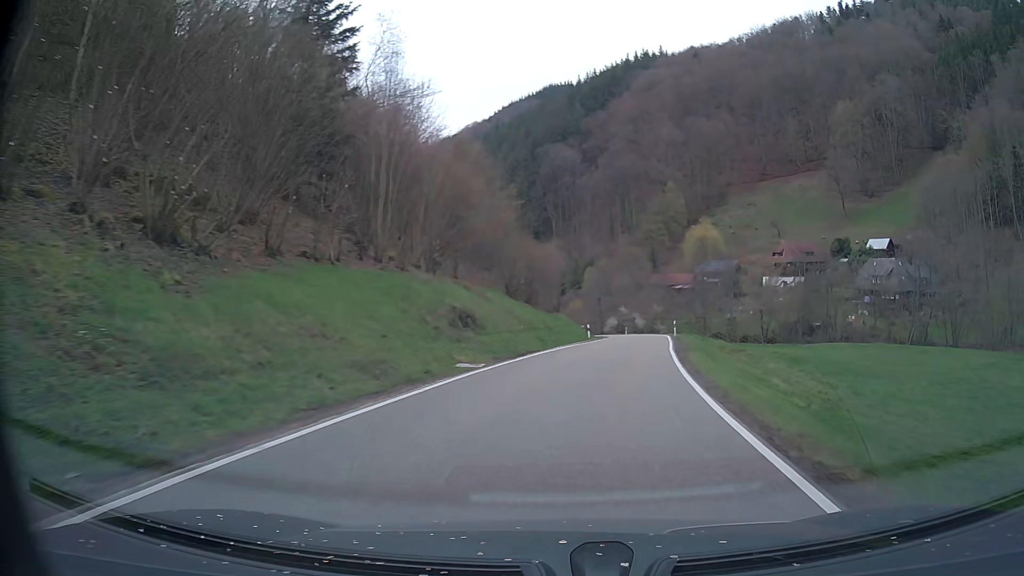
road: tertiary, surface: asphalt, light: Day
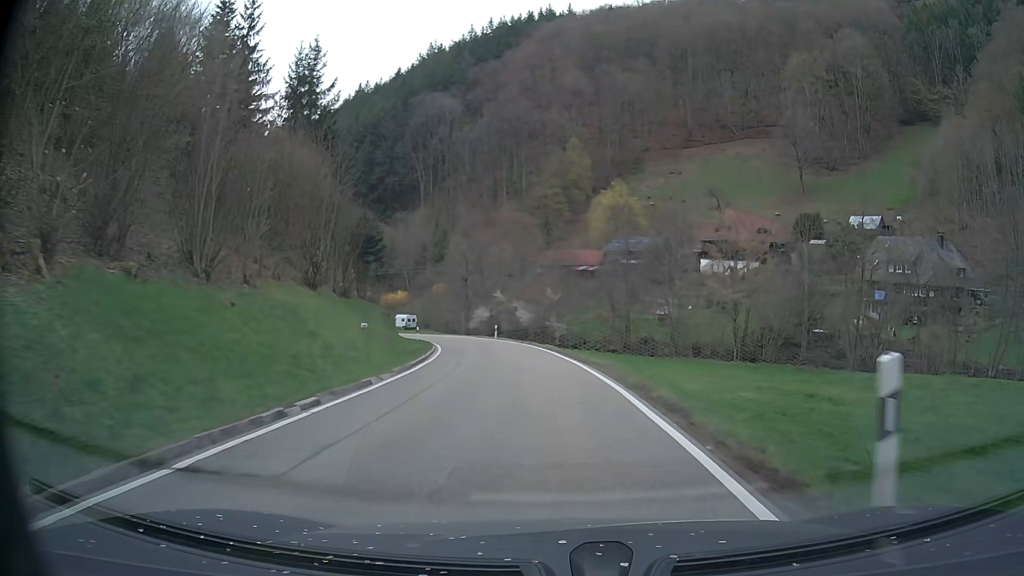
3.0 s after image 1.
(+5.8, +44.4) m; +9°
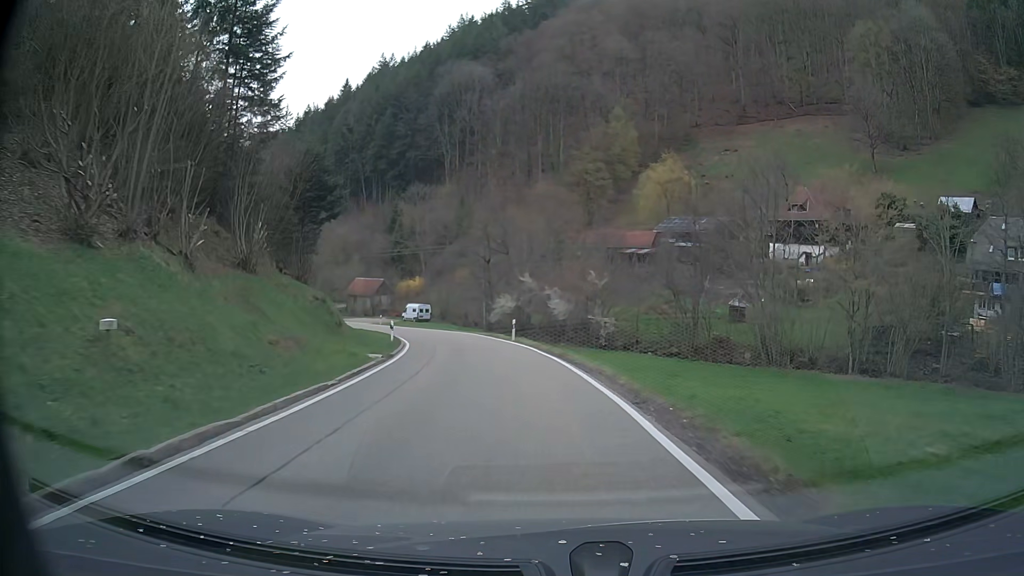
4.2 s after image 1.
(-0.4, +18.3) m; -3°
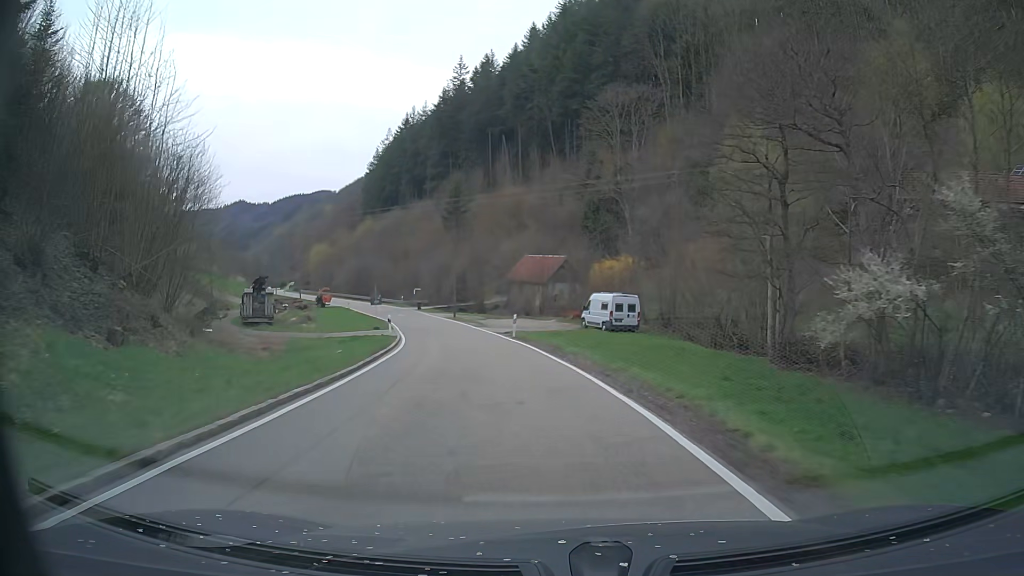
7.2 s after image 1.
(-7.0, +46.5) m; -18°
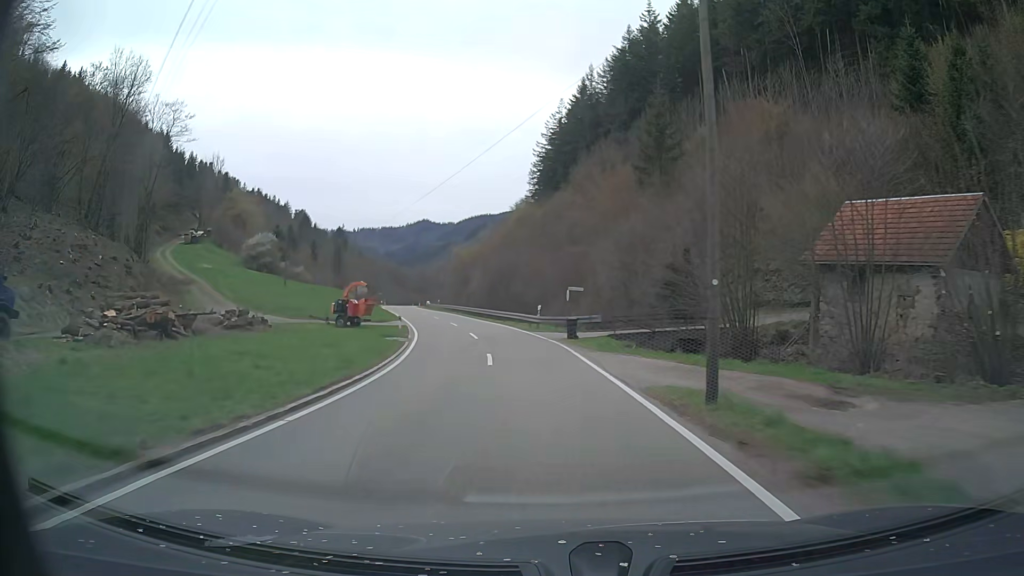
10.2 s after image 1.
(-7.8, +48.5) m; -17°
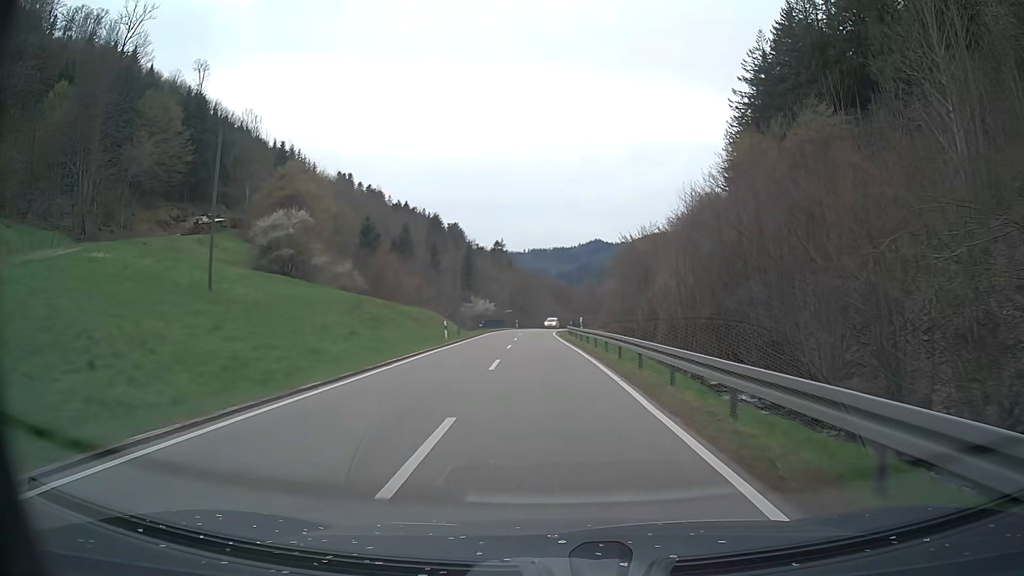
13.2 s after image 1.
(-6.1, +48.6) m; -15°
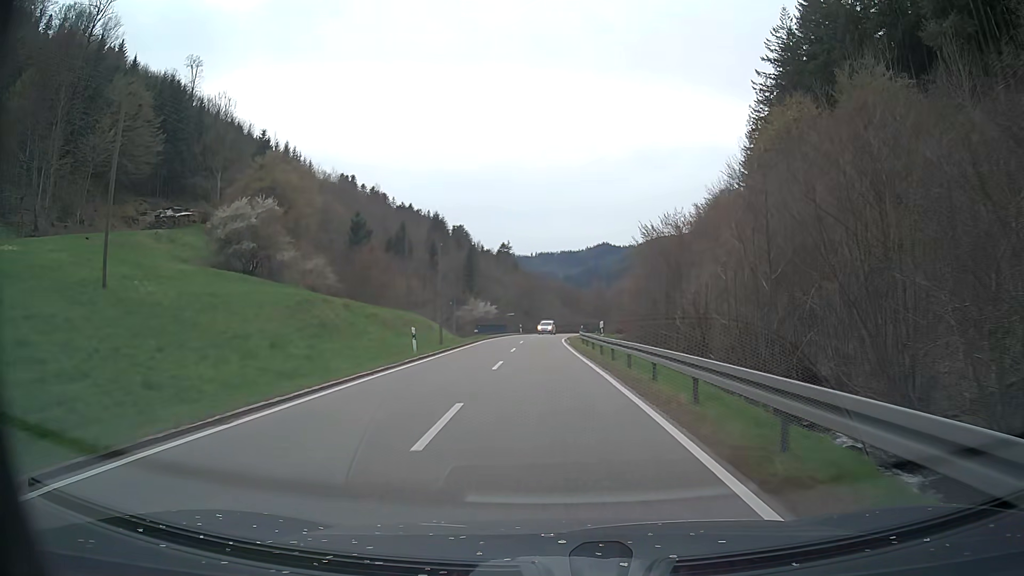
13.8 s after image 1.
(-0.1, +10.2) m; -1°
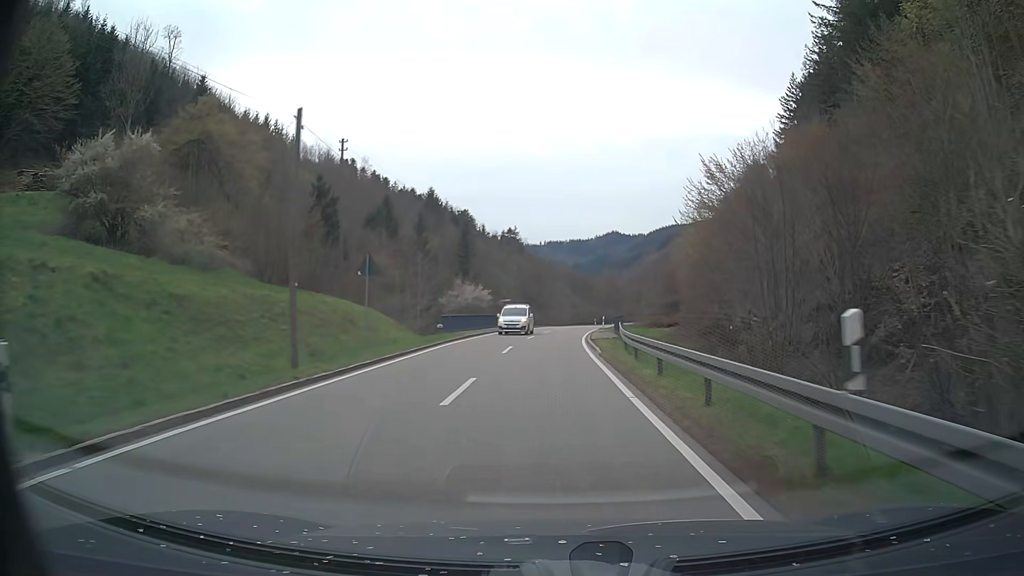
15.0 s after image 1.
(-0.2, +21.3) m; -1°
(0, +10) (0, +20) (0, +30) (+1, +40) (+1, +50) (+2, +60) (+4, +70) (+5, +80) (+7, +89) (+9, +99) m
